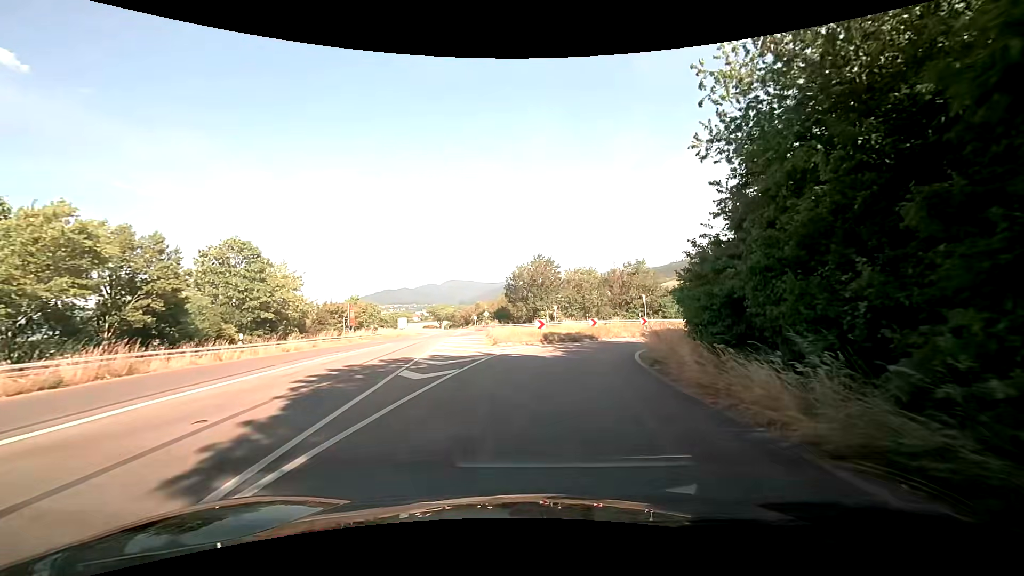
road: trunk_link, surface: asphalt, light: Day
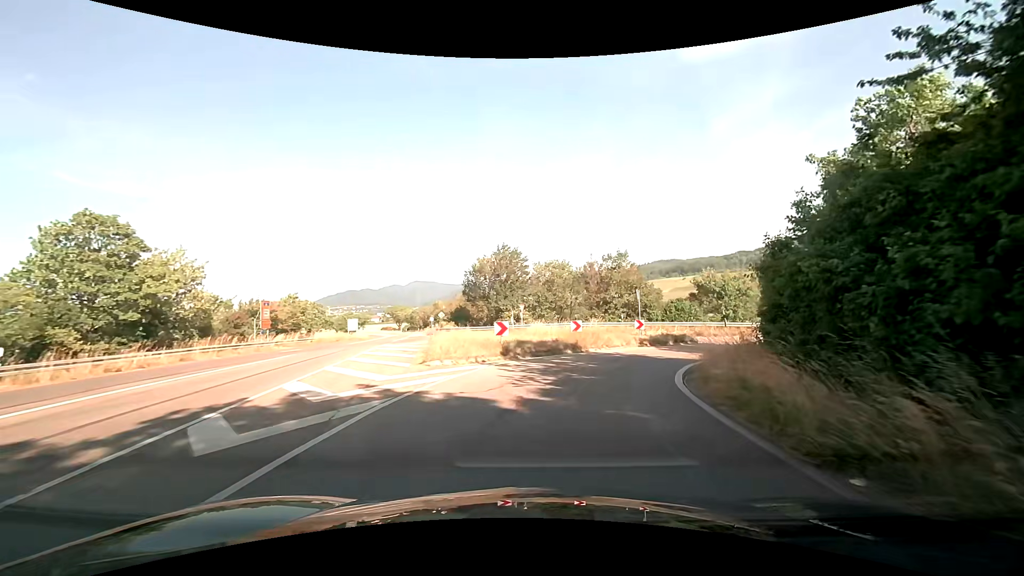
(+0.3, +9.6) m; +4°
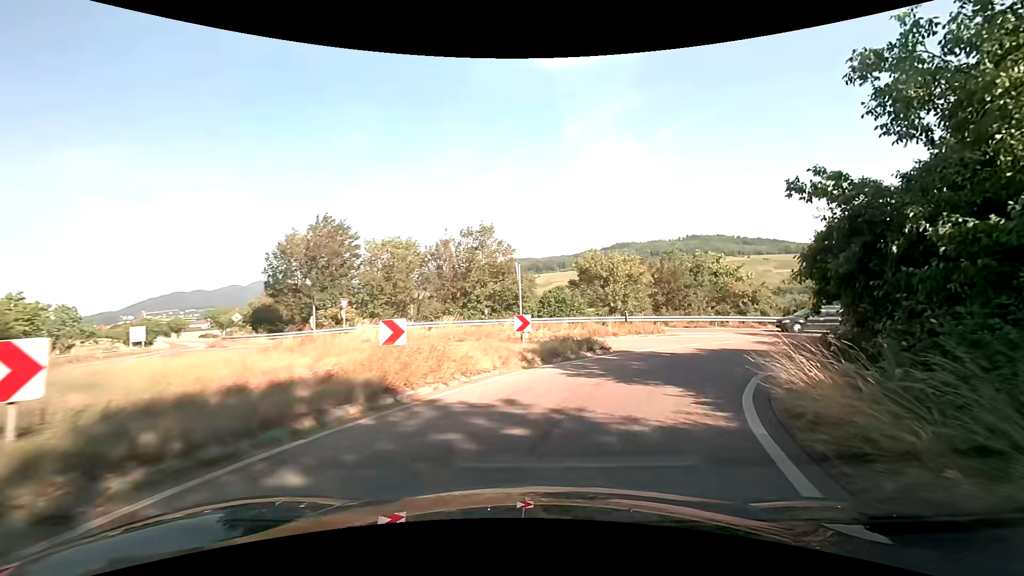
(+1.7, +13.2) m; +17°
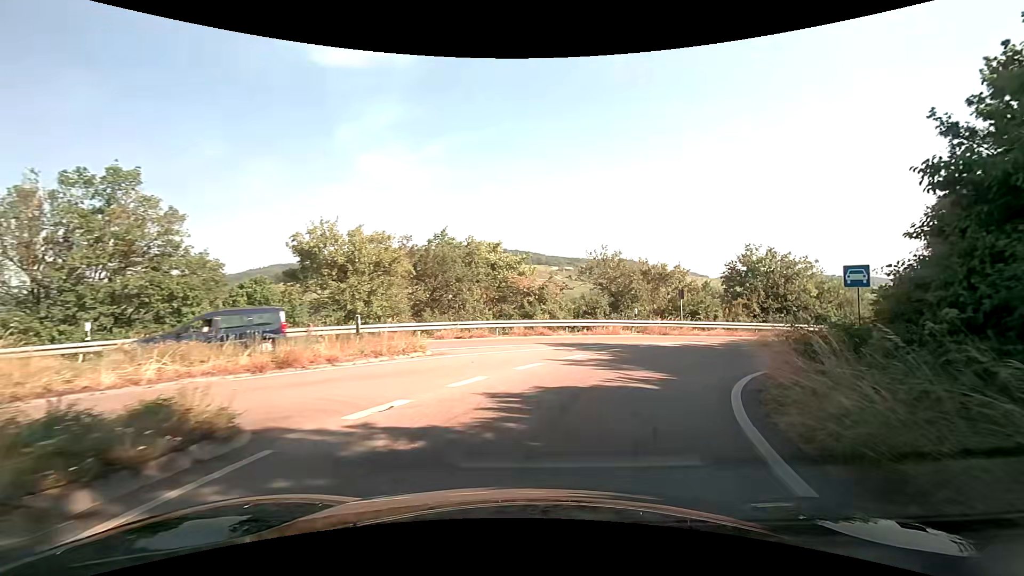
(+2.5, +12.1) m; +25°
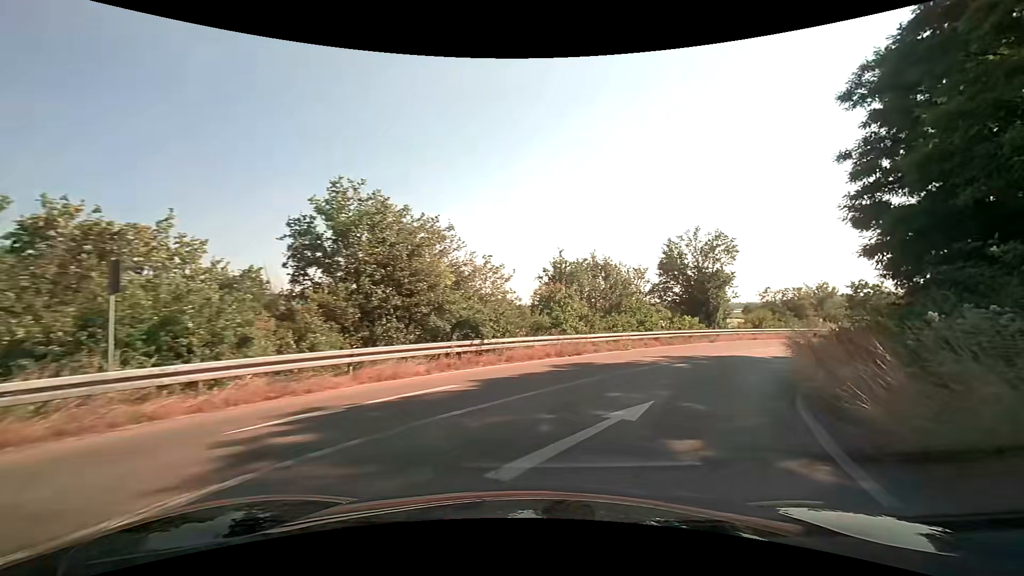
(+6.9, +19.4) m; +44°
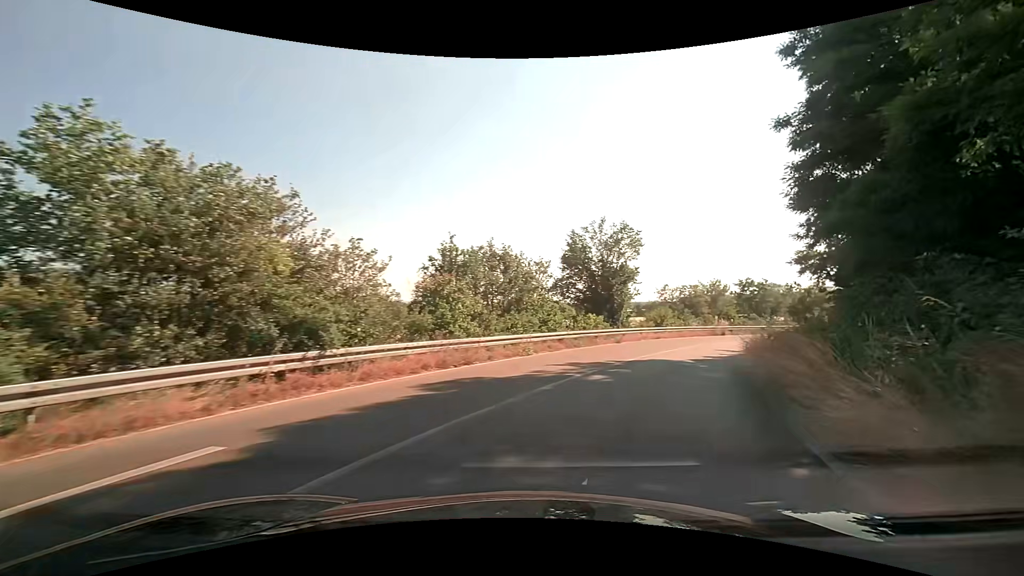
(+0.4, +4.6) m; +11°
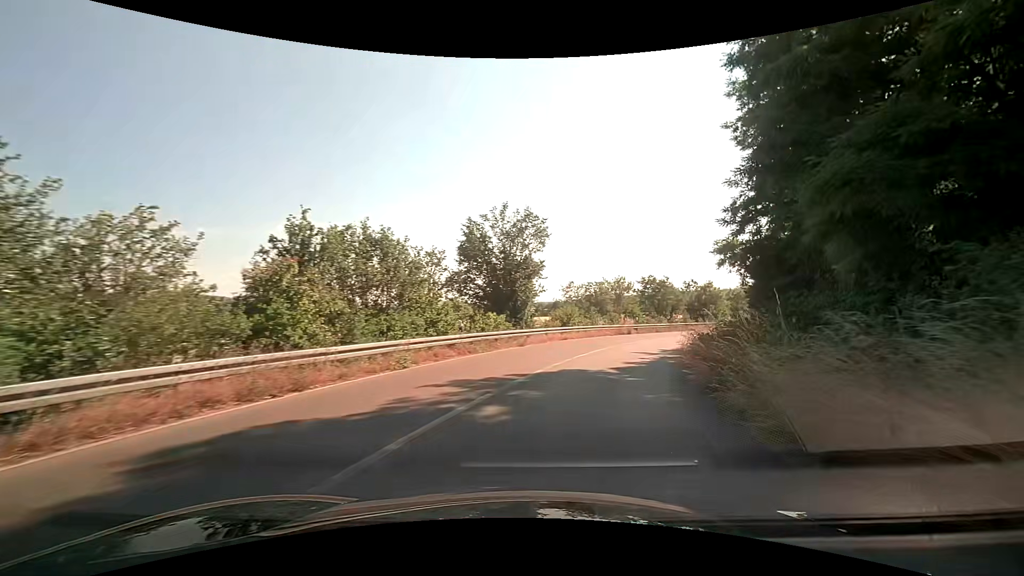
(+0.5, +4.7) m; +11°
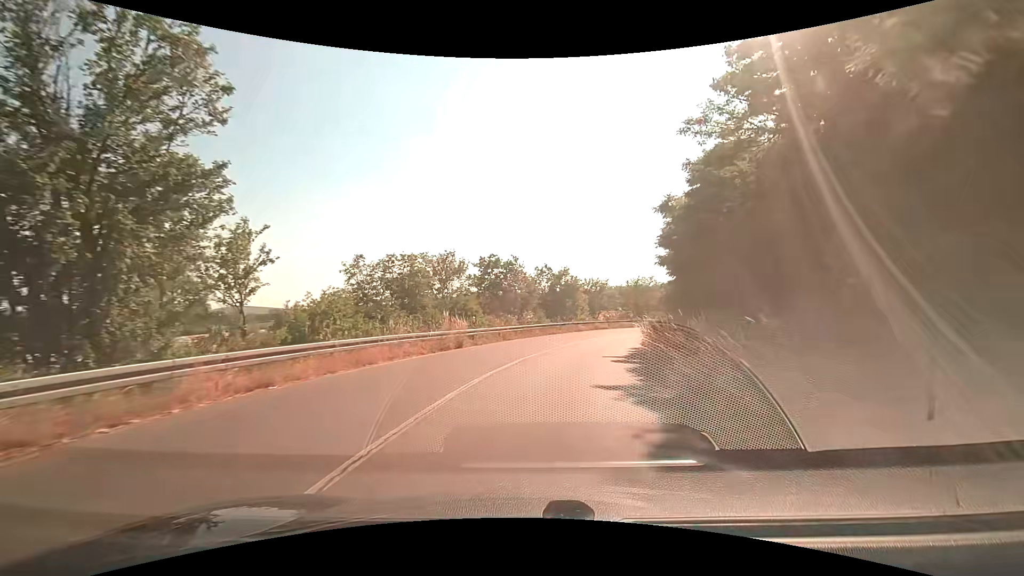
(+3.6, +20.1) m; +18°
